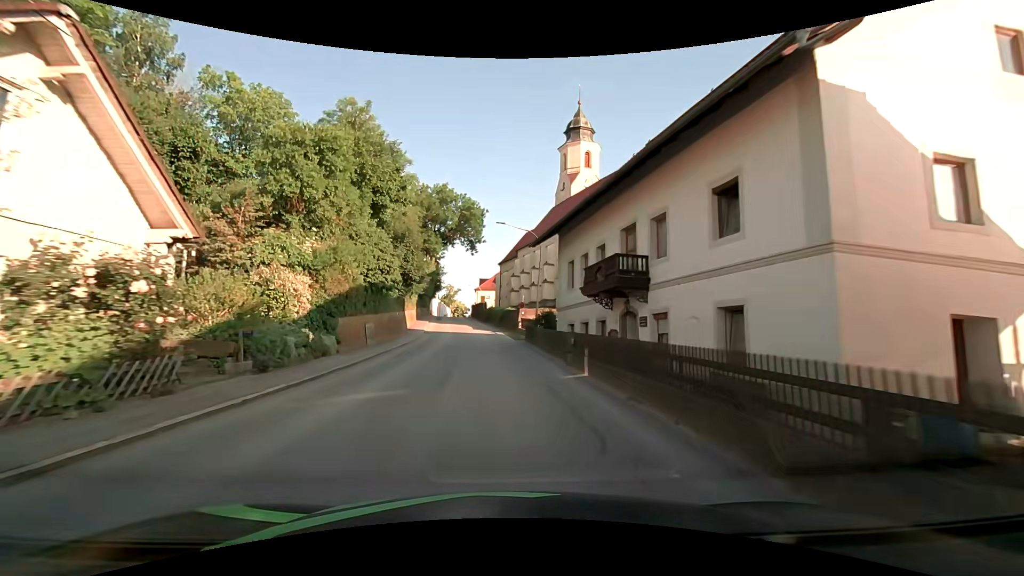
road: secondary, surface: asphalt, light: Day
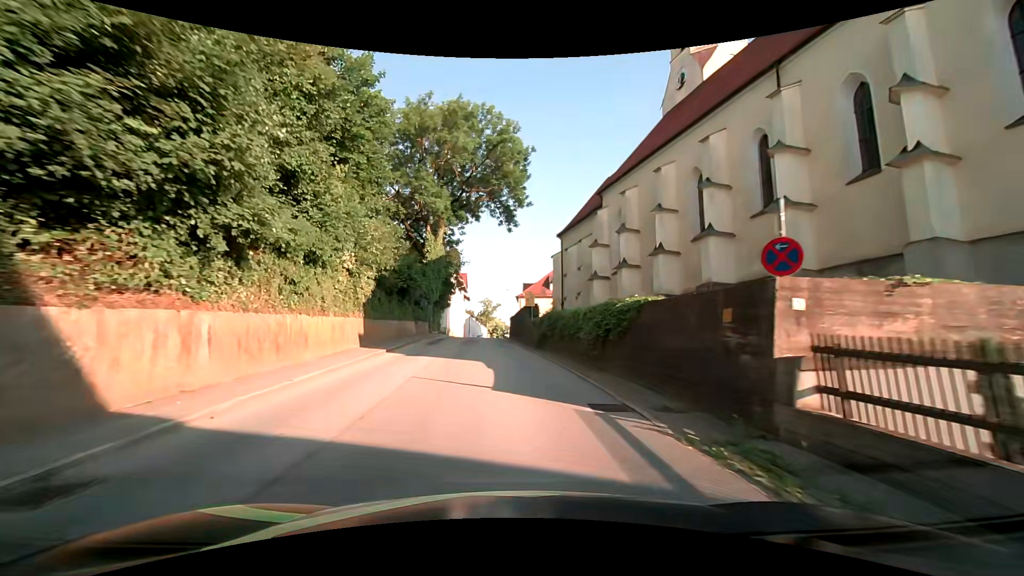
(-1.7, +36.7) m; -5°
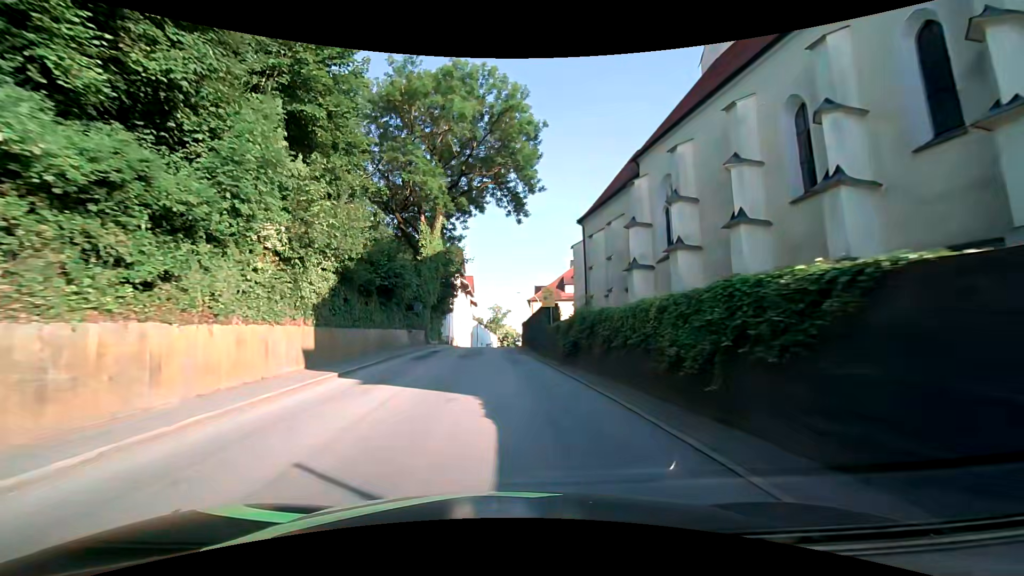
(-0.1, +7.3) m; -1°
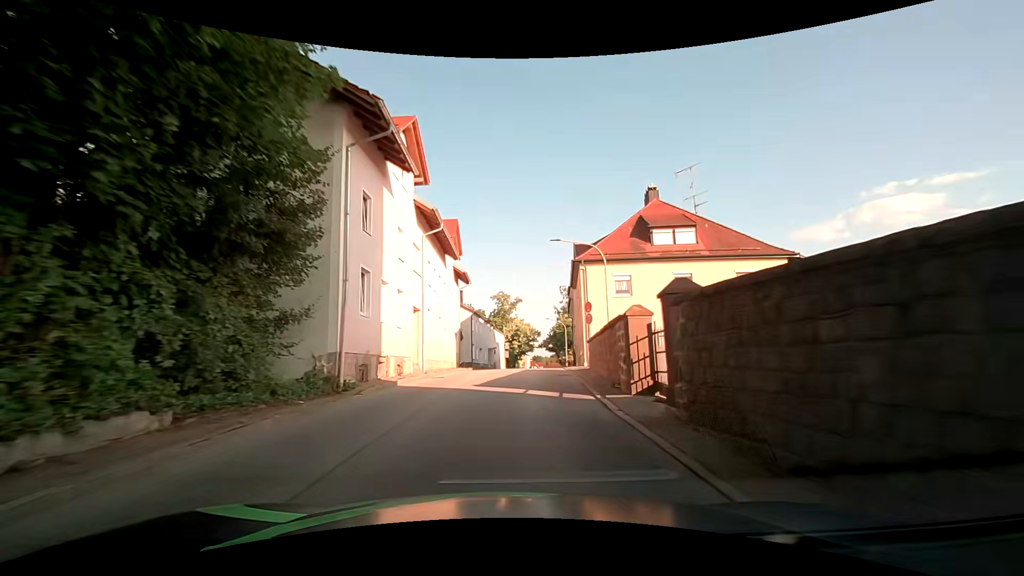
(-1.6, +36.9) m; 0°
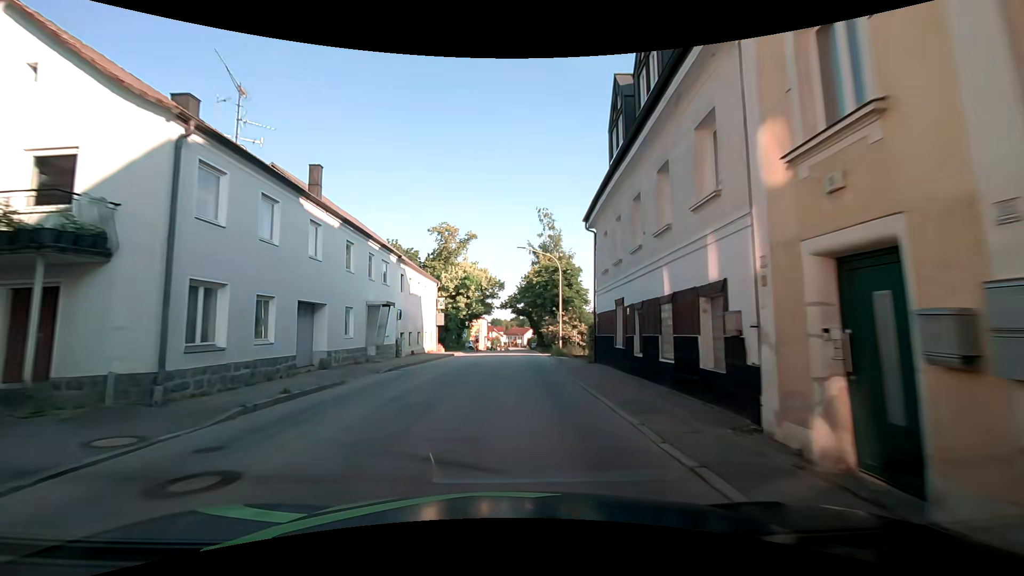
(+1.5, +38.5) m; +2°
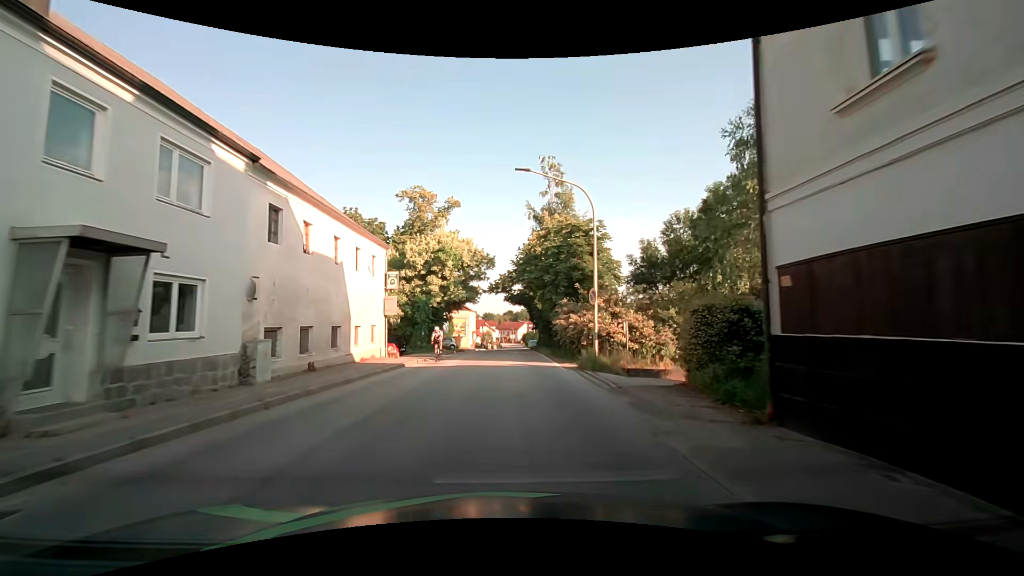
(+0.5, +15.9) m; +3°
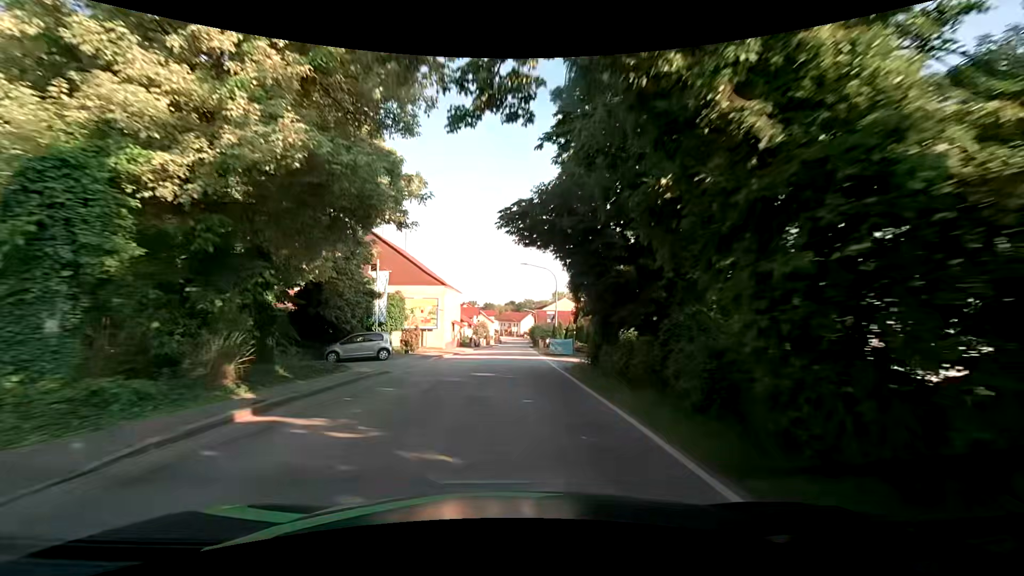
(0.0, +31.7) m; 0°
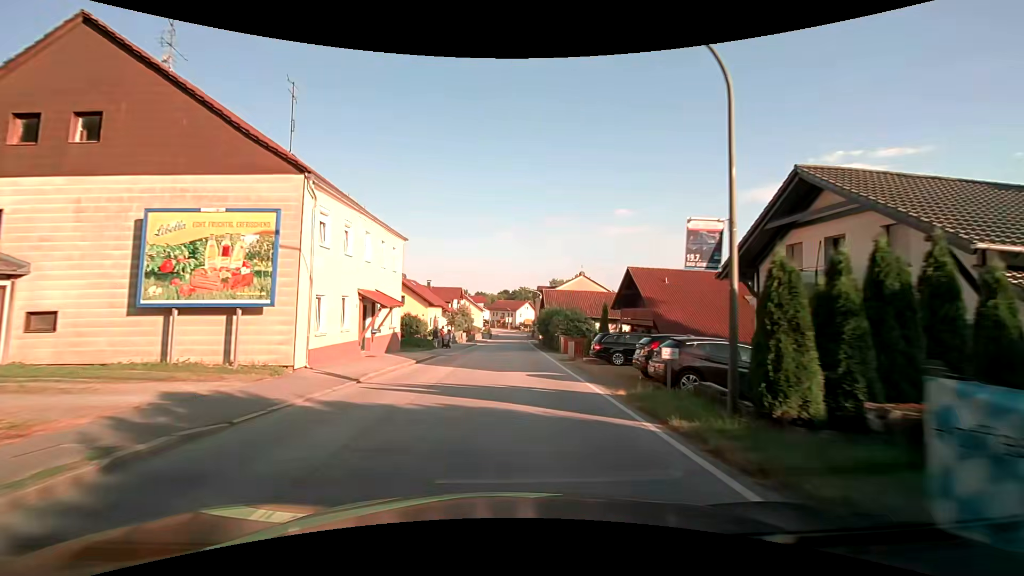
(+0.1, +31.5) m; +1°
(0, +10) (0, +20) (0, +30) (0, +40) (+1, +50) (+1, +60) (+1, +70) (+2, +80) (+2, +90) (+2, +100) m
